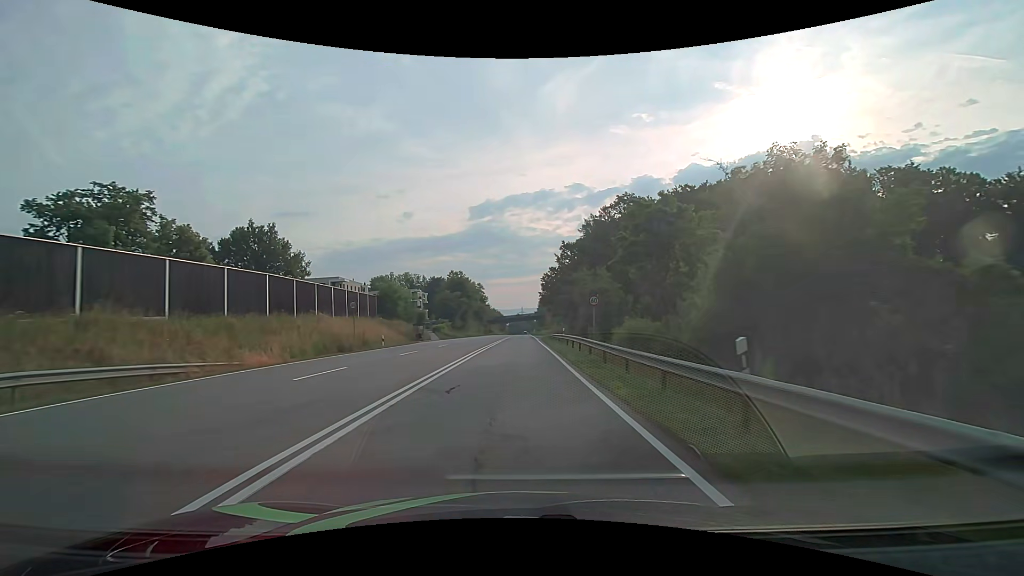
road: secondary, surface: asphalt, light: Day
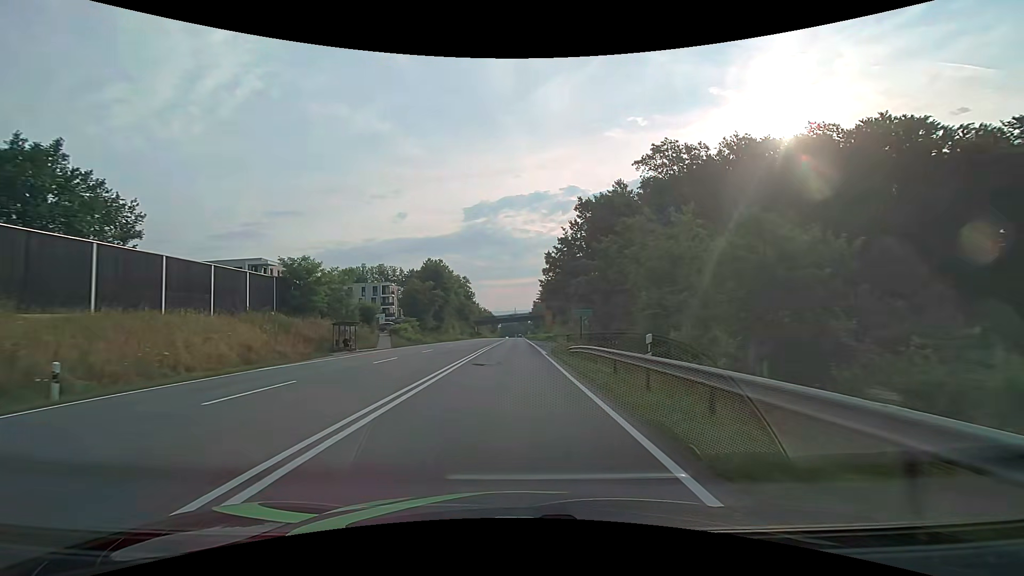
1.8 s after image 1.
(+0.2, +27.2) m; +1°
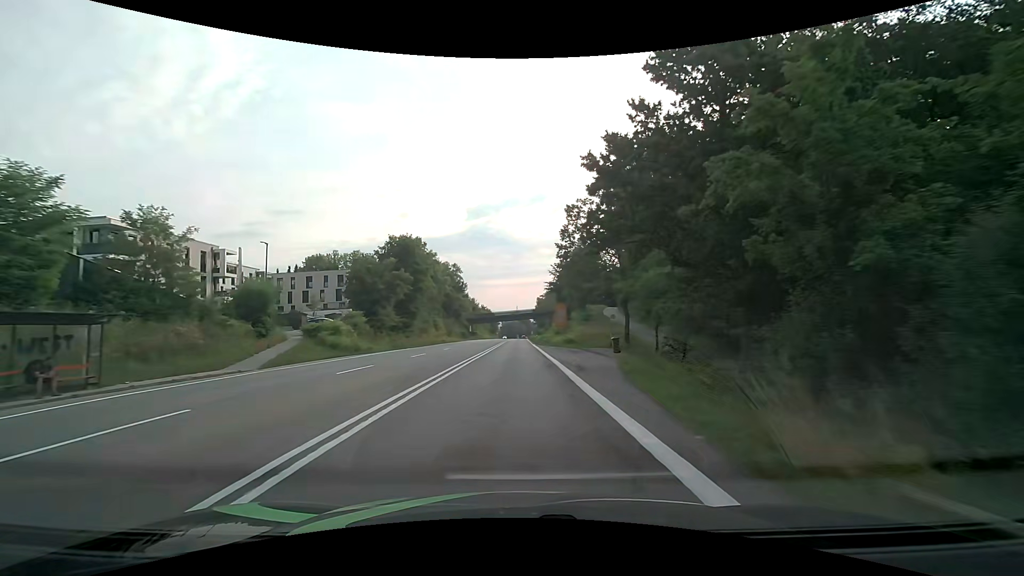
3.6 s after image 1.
(0.0, +27.4) m; 0°
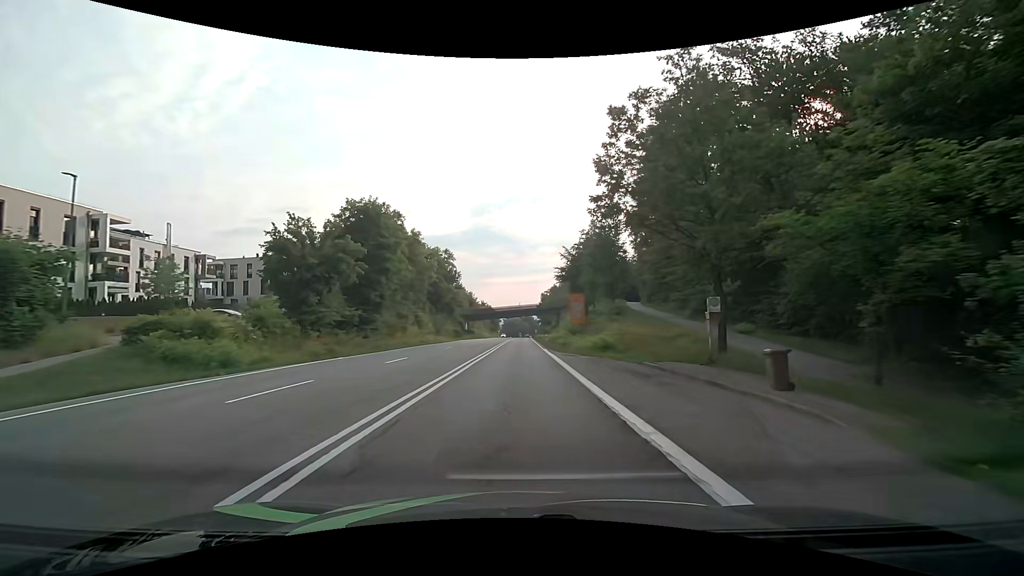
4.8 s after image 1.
(-0.1, +18.4) m; 0°
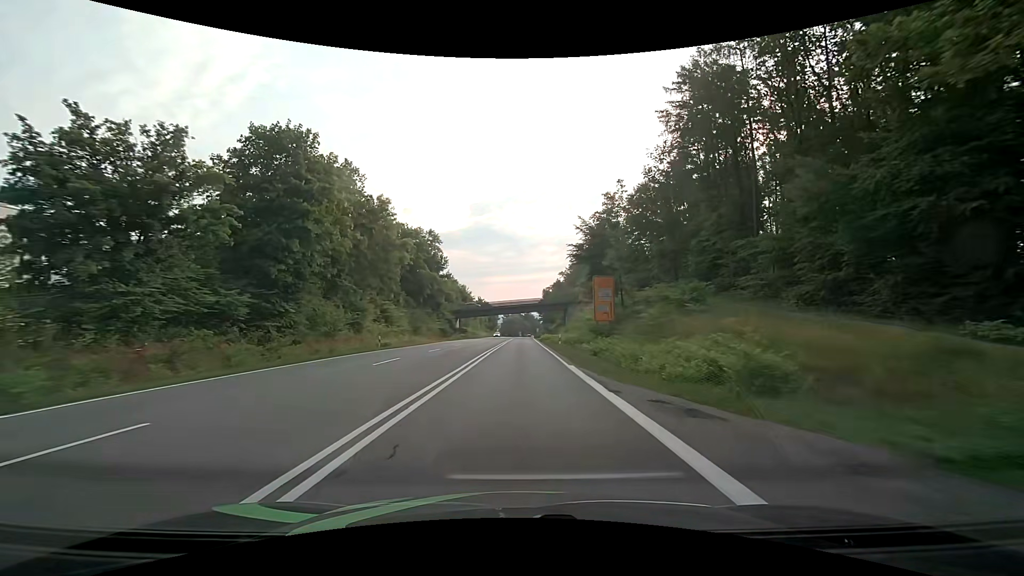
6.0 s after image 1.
(0.0, +18.4) m; 0°
(0, +10) (0, +20) (0, +30) (0, +40) (0, +50) (0, +60) (0, +70) (+1, +80) (+1, +90) (+1, +100) m
